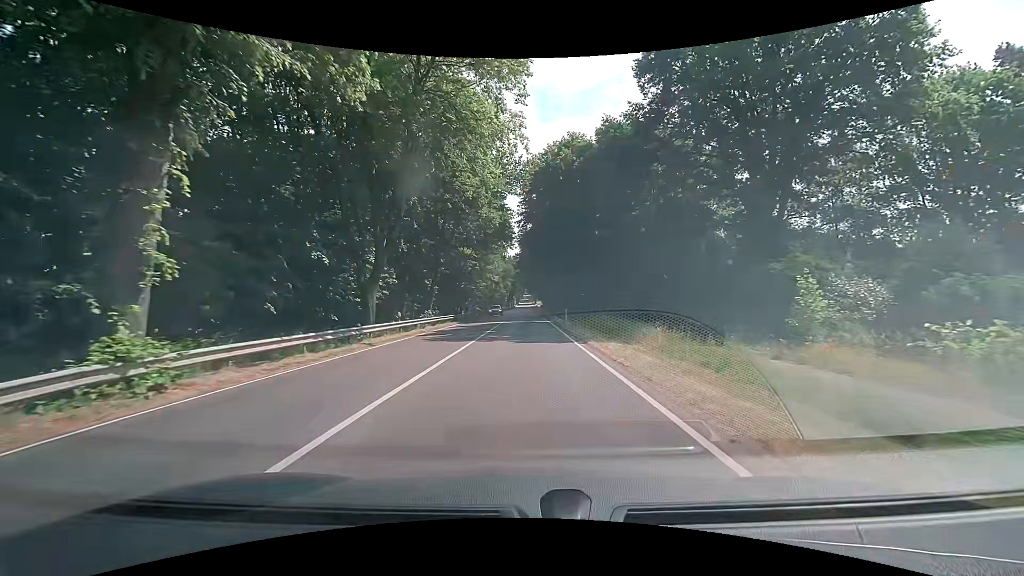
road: primary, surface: asphalt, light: Day
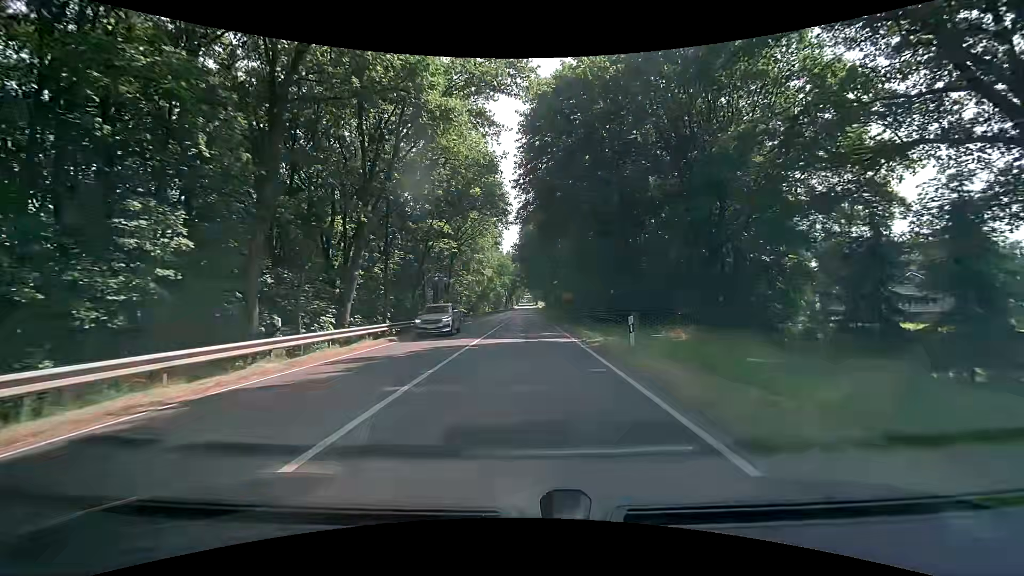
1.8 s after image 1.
(-0.1, +22.4) m; 0°
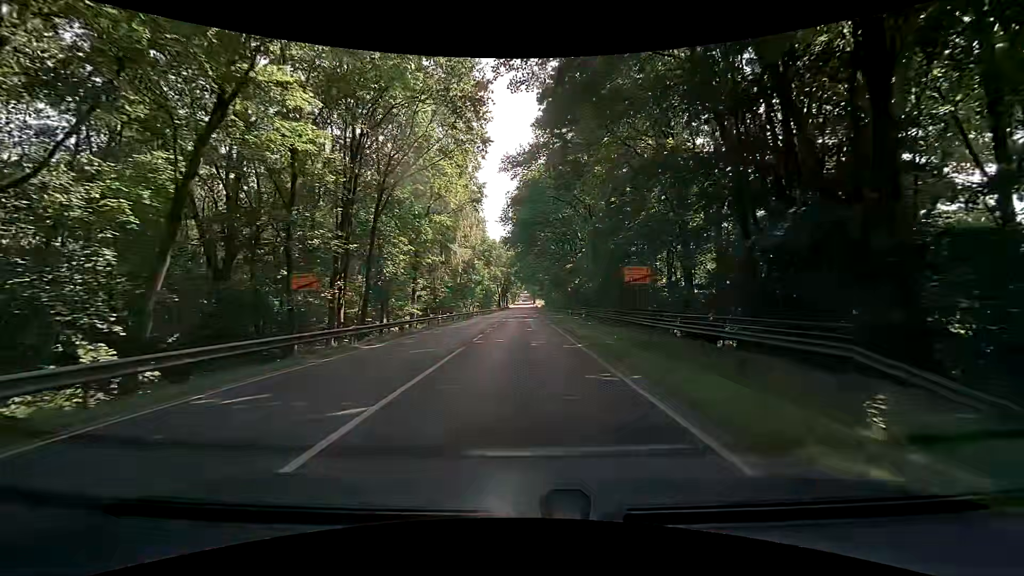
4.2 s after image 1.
(+0.1, +29.8) m; 0°
(0, +10) (0, +20) (0, +30) (0, +40) (0, +50) (0, +60) (0, +70) (0, +80) (0, +90) (0, +100) m
